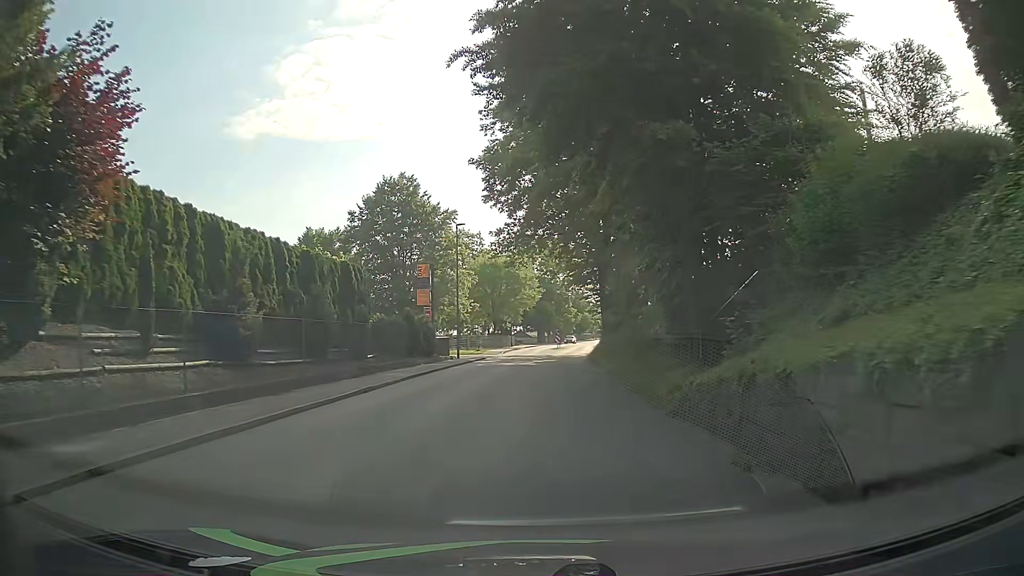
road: tertiary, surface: asphalt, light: Day
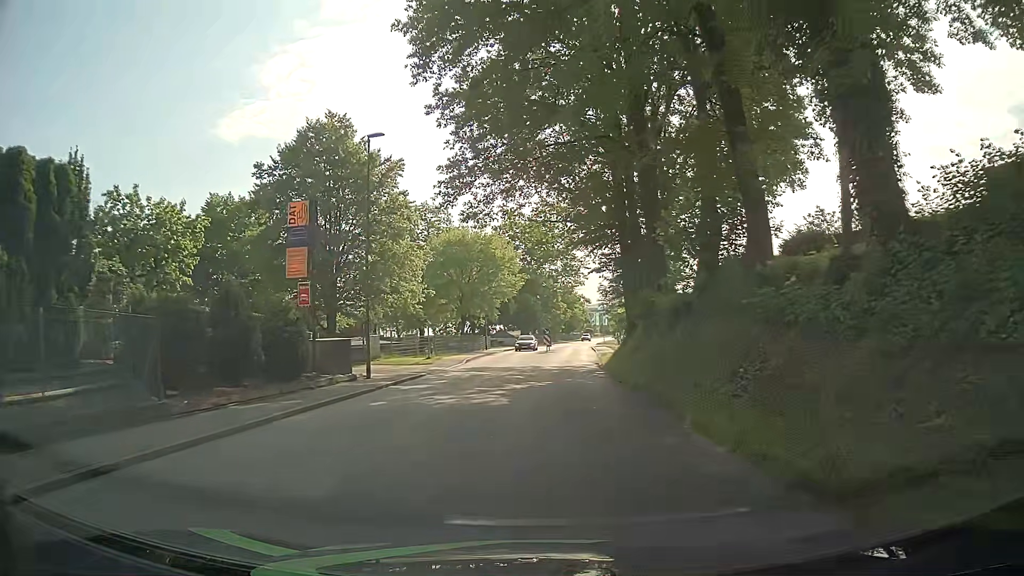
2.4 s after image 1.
(-0.1, +19.1) m; +1°
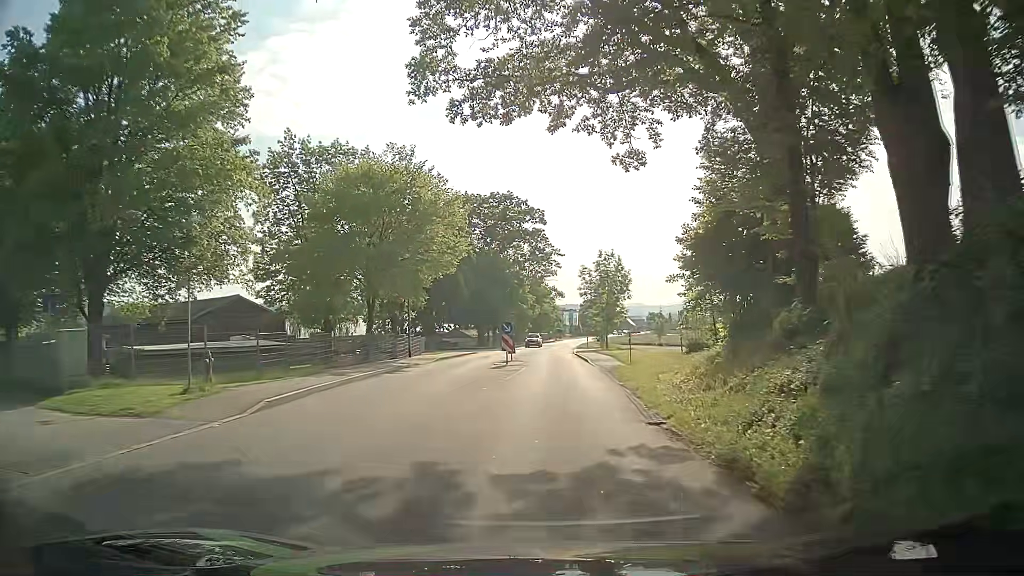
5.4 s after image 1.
(+0.3, +24.0) m; +2°
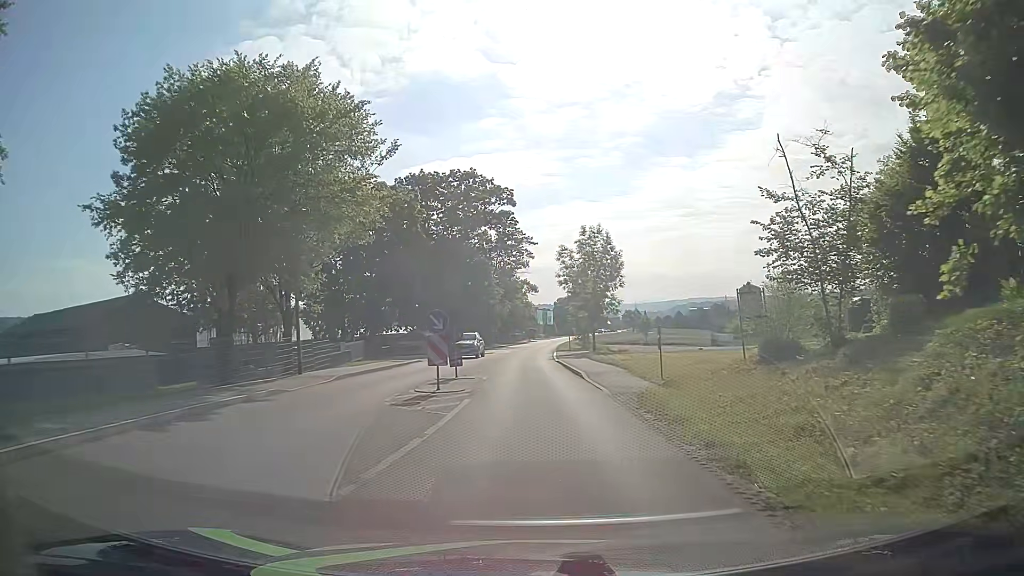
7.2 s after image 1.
(+0.5, +14.4) m; +4°
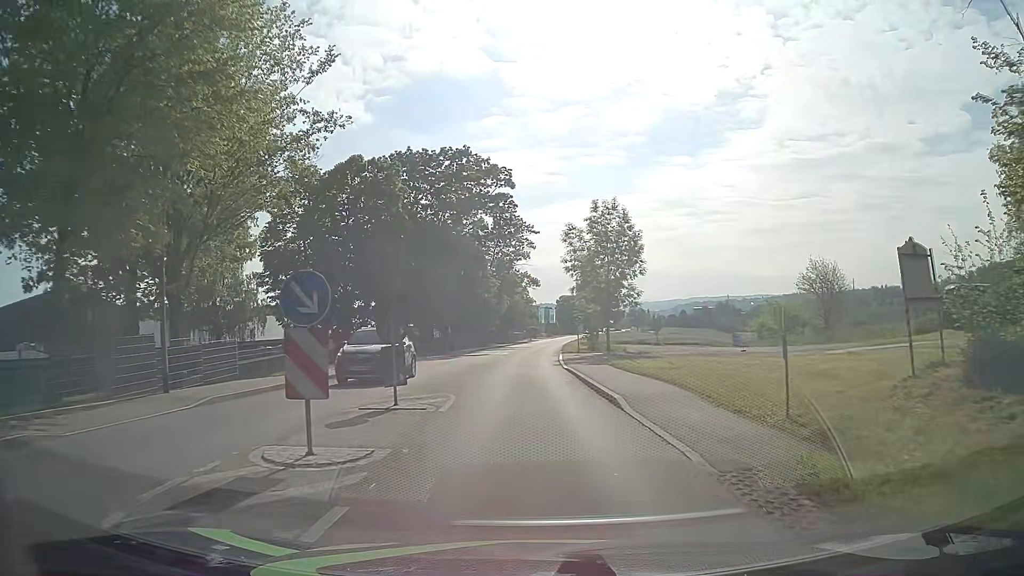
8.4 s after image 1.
(-0.2, +9.6) m; -1°
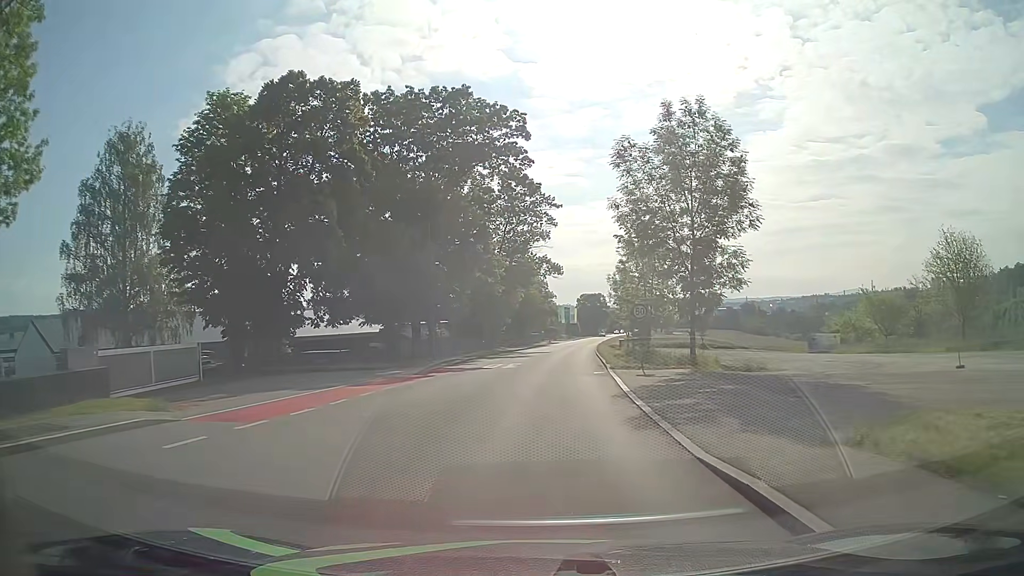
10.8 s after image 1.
(-0.4, +19.3) m; -2°
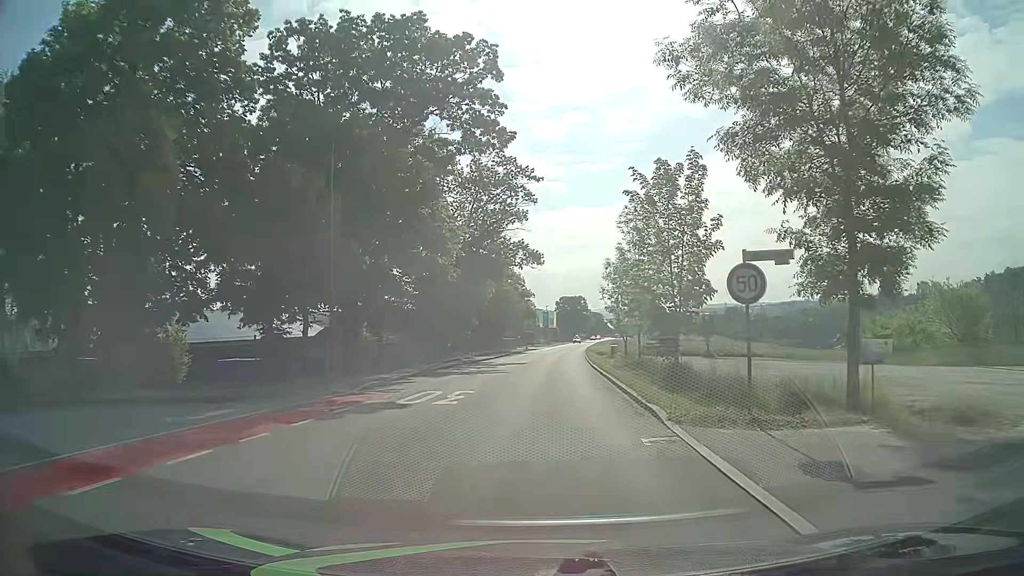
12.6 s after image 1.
(+0.3, +14.4) m; +3°
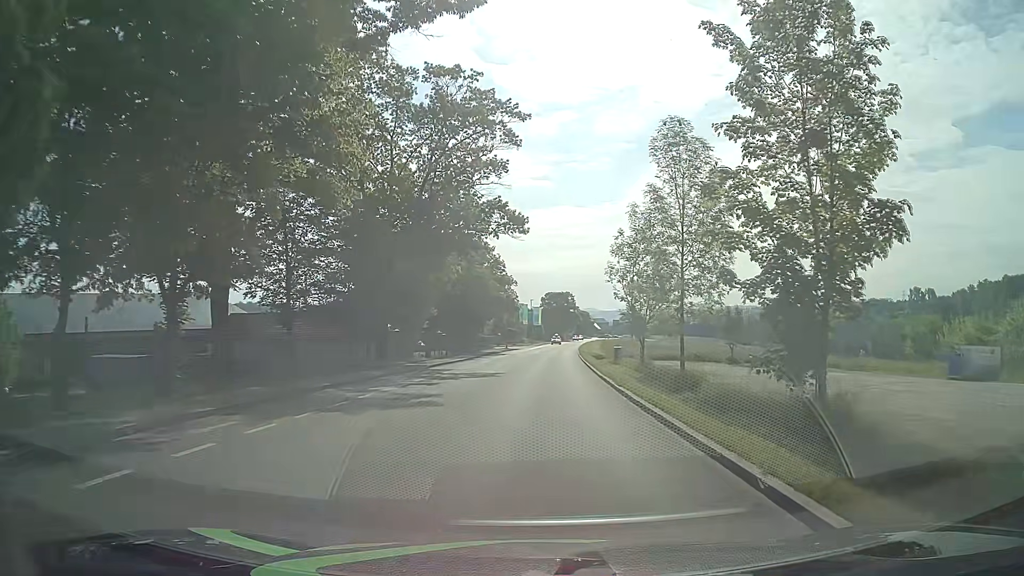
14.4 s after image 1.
(+0.2, +16.2) m; +1°
(0, +10) (0, +20) (0, +30) (+1, +40) (+1, +50) (+1, +60) (+2, +70) (+2, +80) (+3, +90) (+4, +100) m
